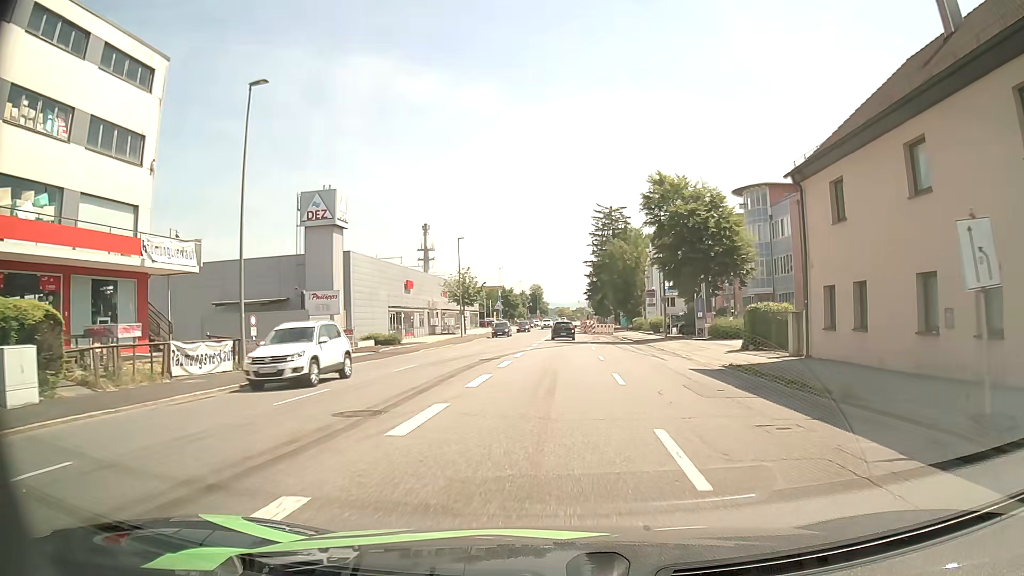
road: tertiary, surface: asphalt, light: Day
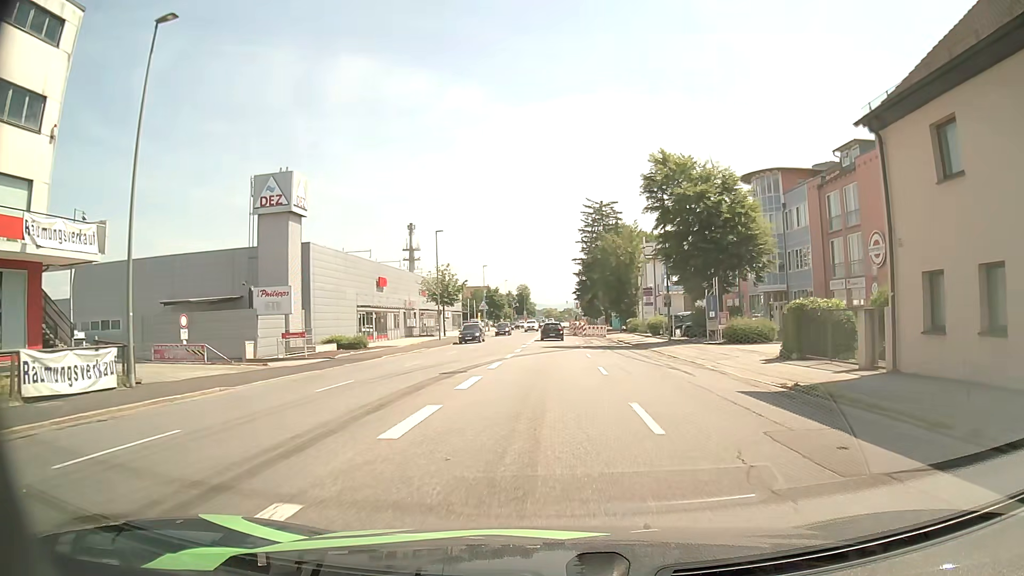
(0.0, +6.3) m; +1°
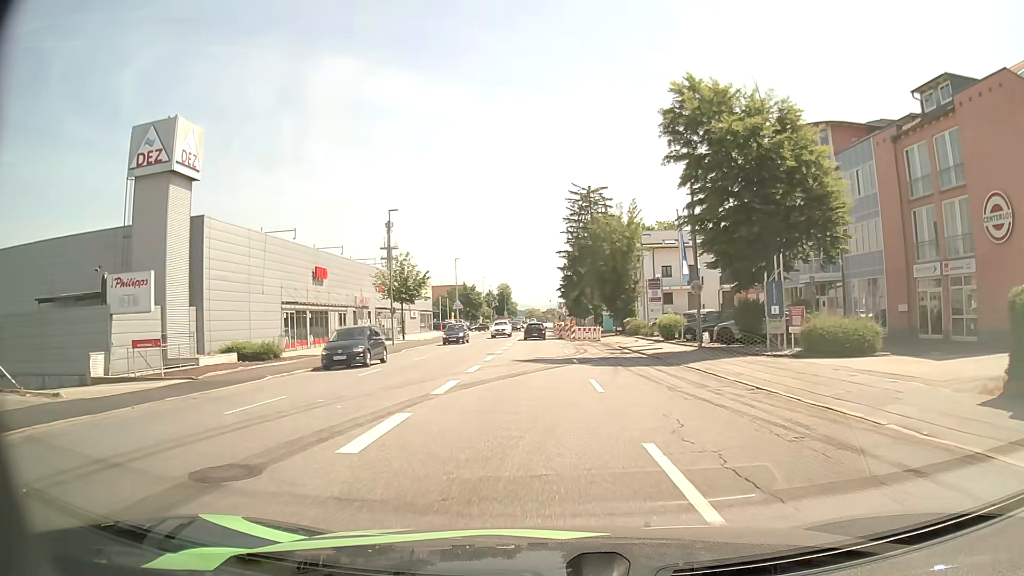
(+0.2, +12.8) m; +2°
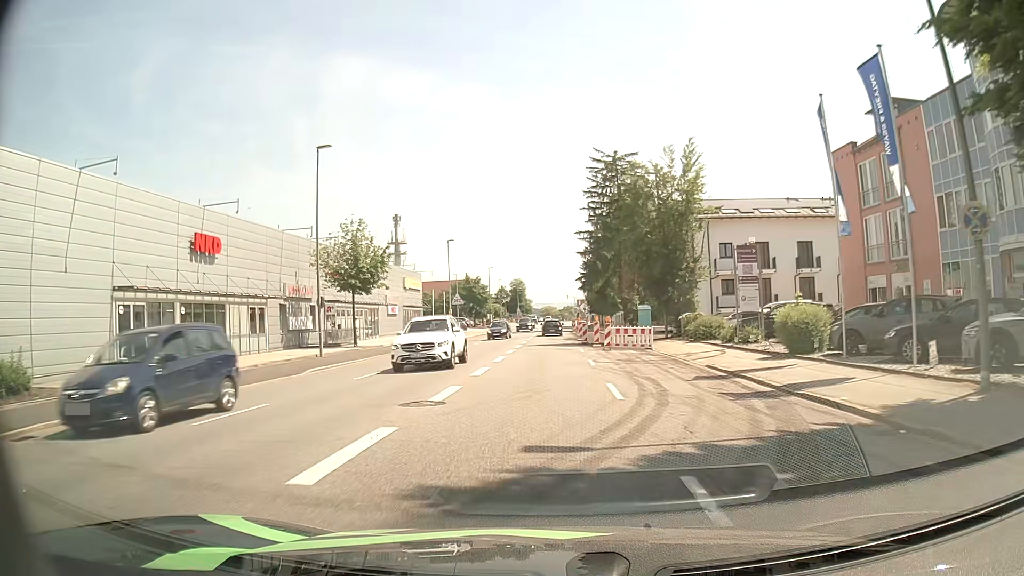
(-0.1, +19.6) m; -1°
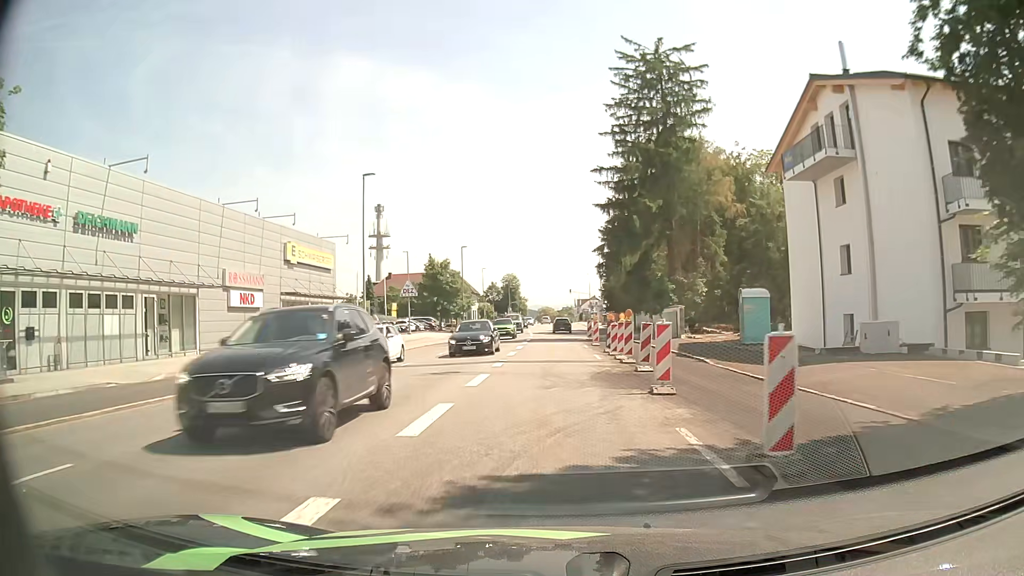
(-0.1, +33.7) m; +1°
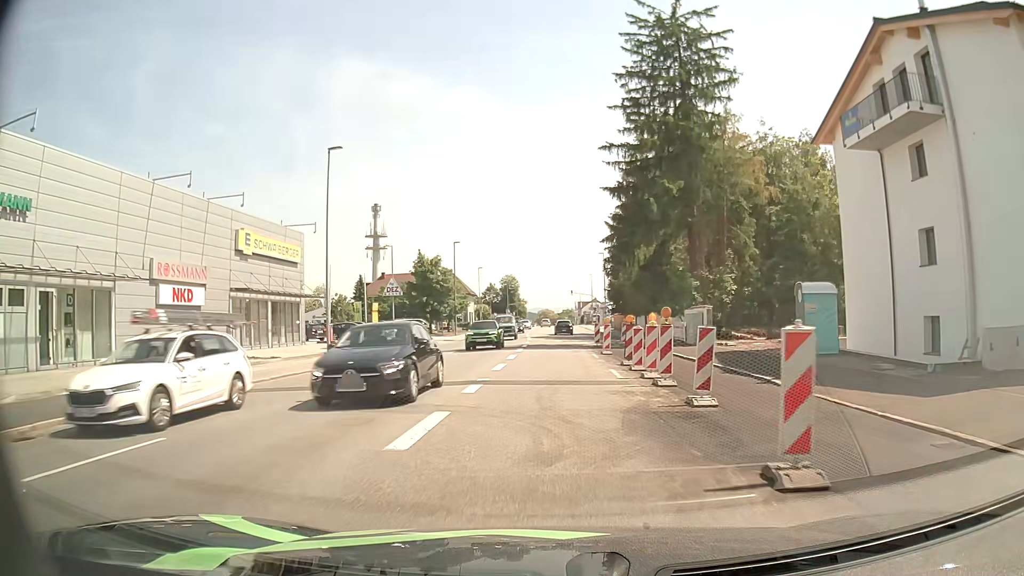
(0.0, +6.8) m; 0°
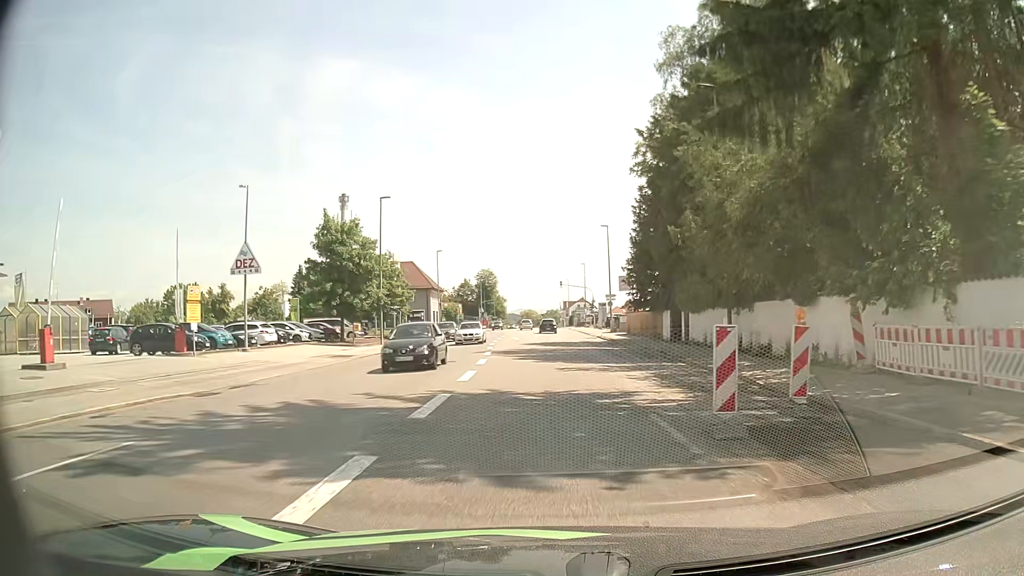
(0.0, +27.6) m; +1°
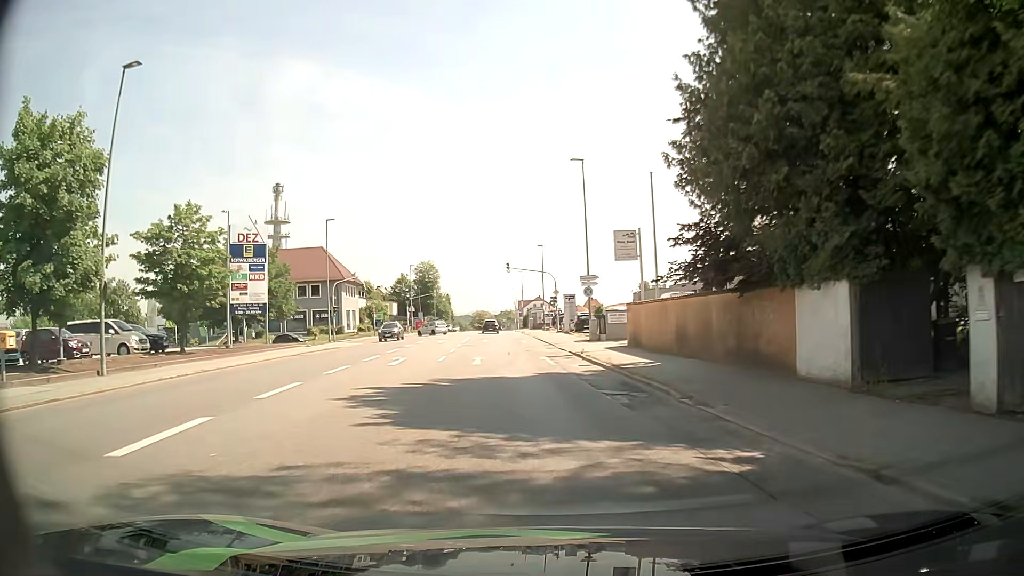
(+1.1, +27.3) m; +4°
